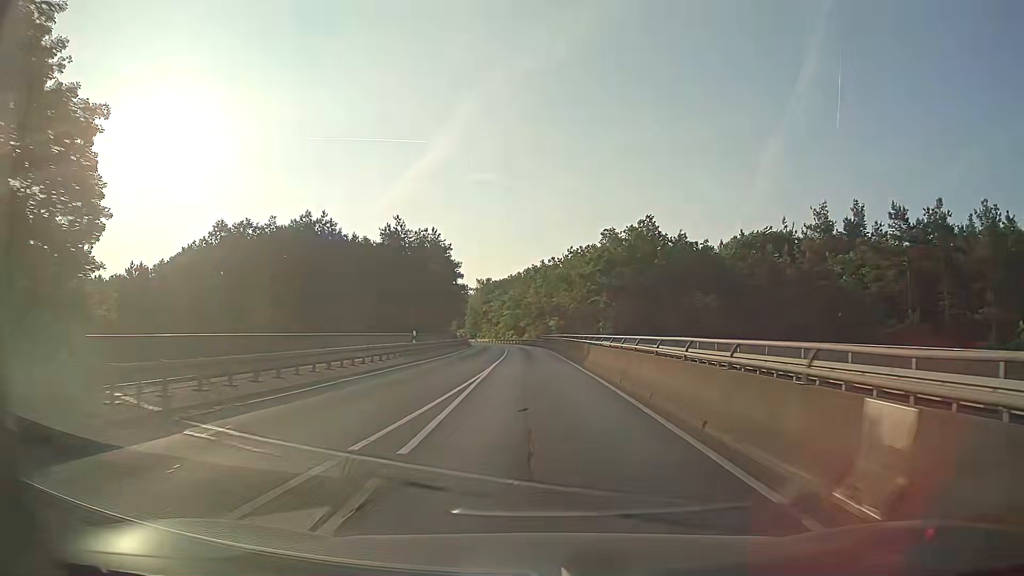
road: secondary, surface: asphalt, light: Day
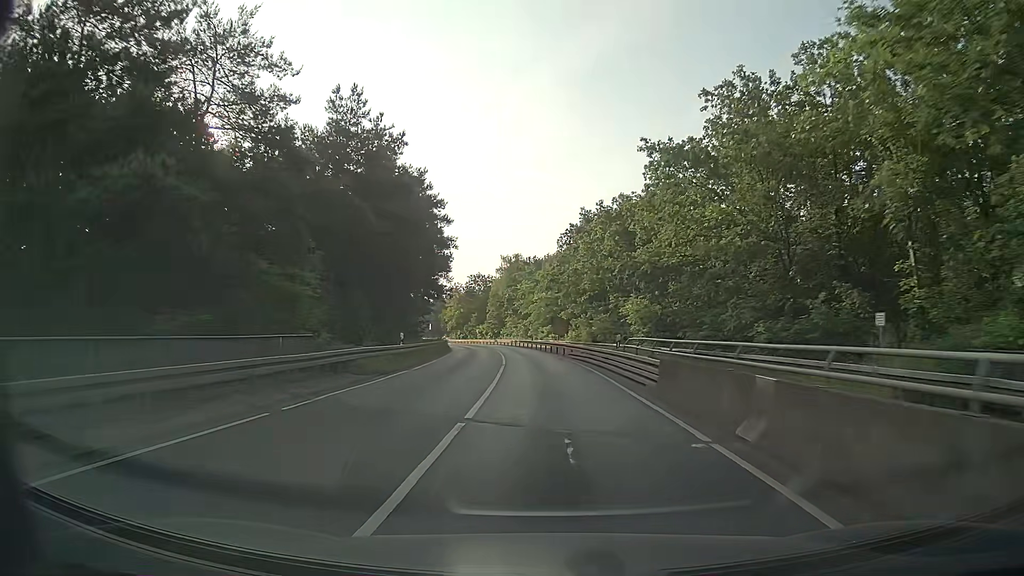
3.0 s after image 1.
(-1.7, +50.6) m; -4°
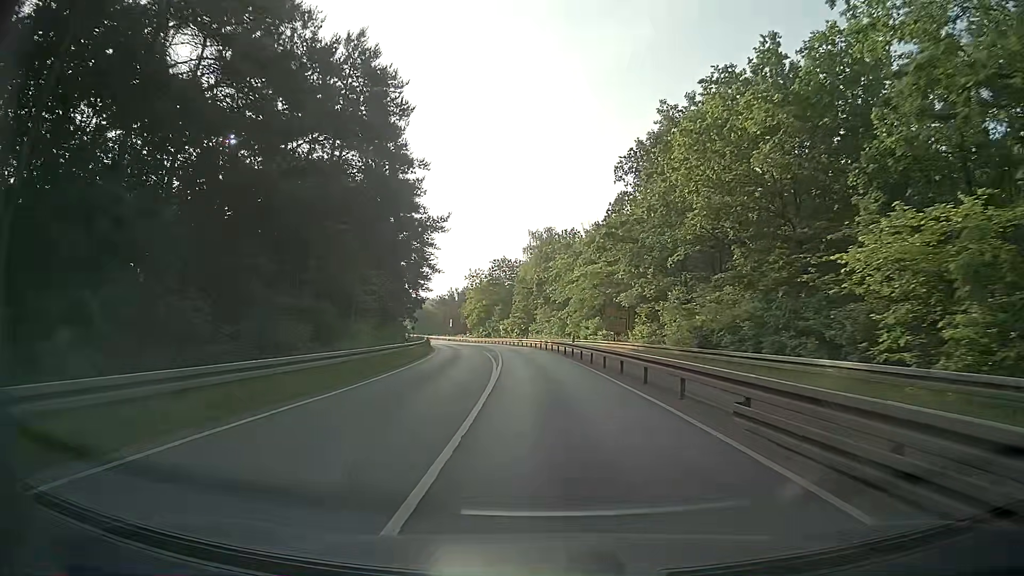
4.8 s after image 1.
(-0.7, +29.6) m; -3°
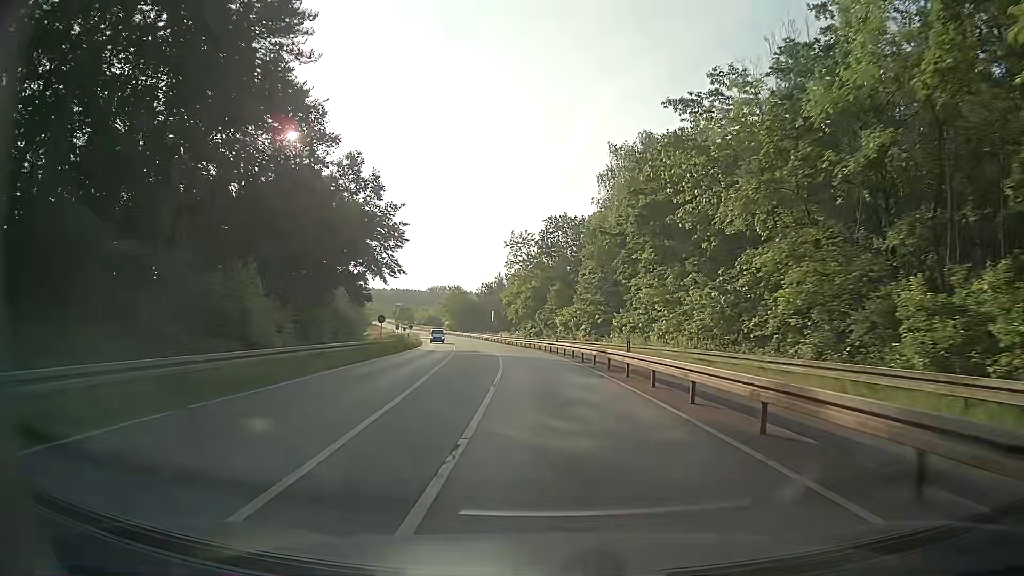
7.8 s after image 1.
(-2.5, +48.2) m; -5°
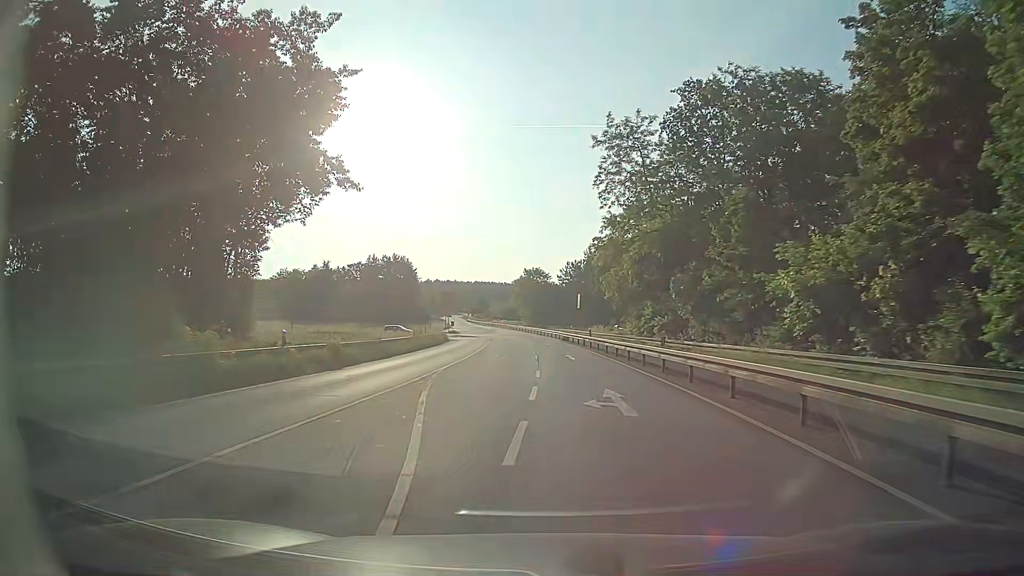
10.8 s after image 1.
(-2.7, +47.4) m; -7°
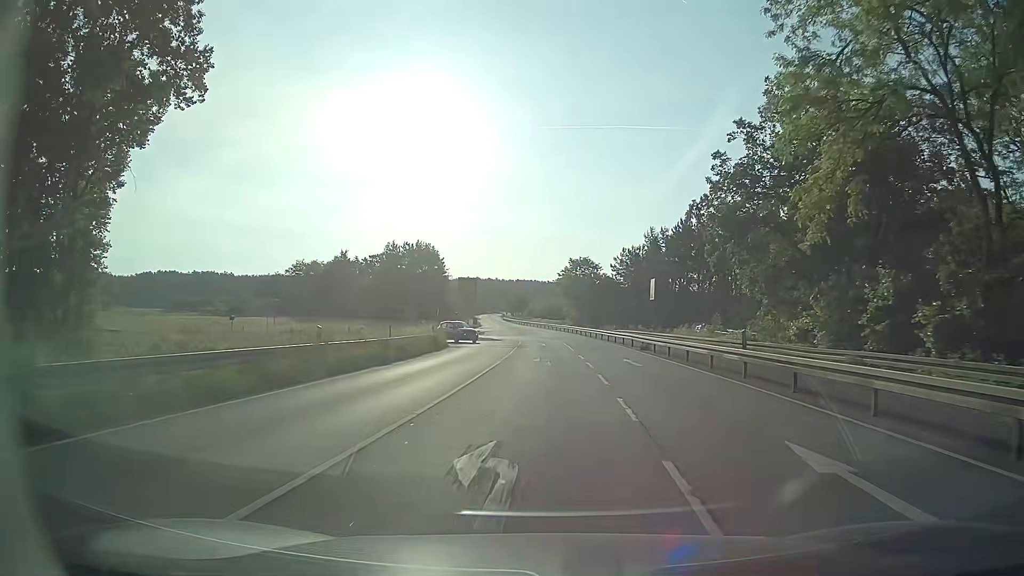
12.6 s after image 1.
(-1.7, +26.9) m; -5°
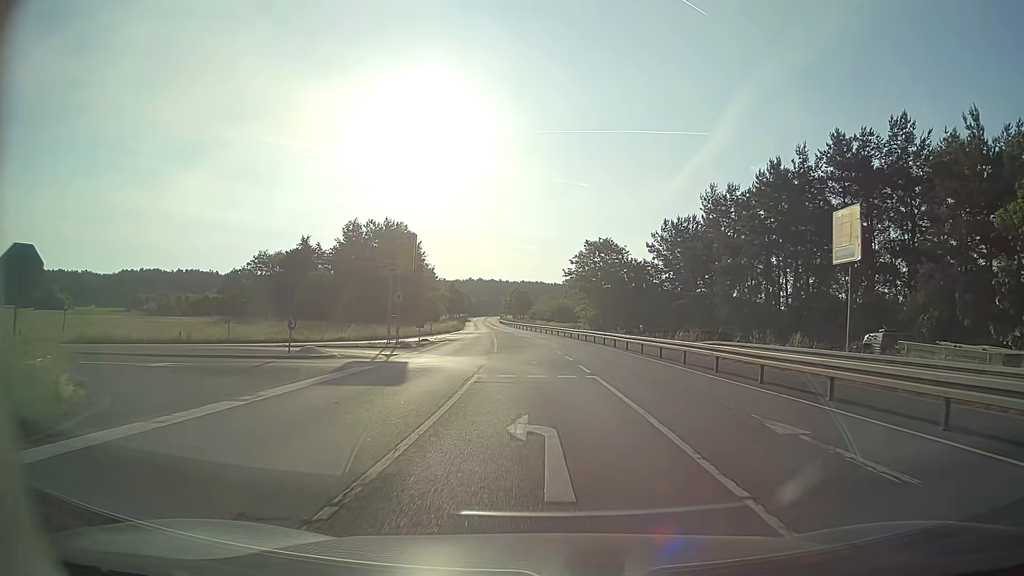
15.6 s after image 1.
(+0.2, +37.3) m; 0°
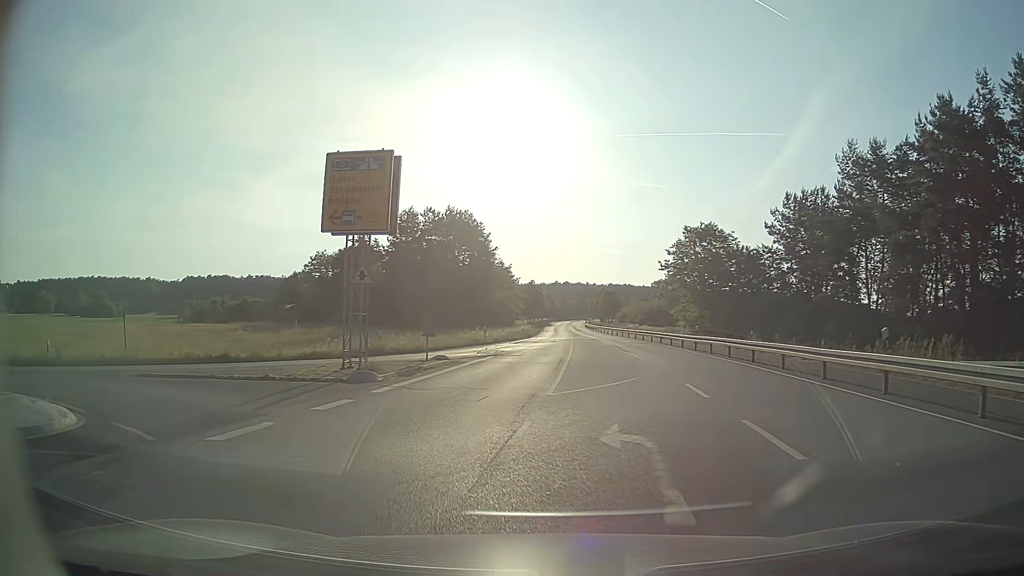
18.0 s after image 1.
(-0.4, +18.1) m; -8°
